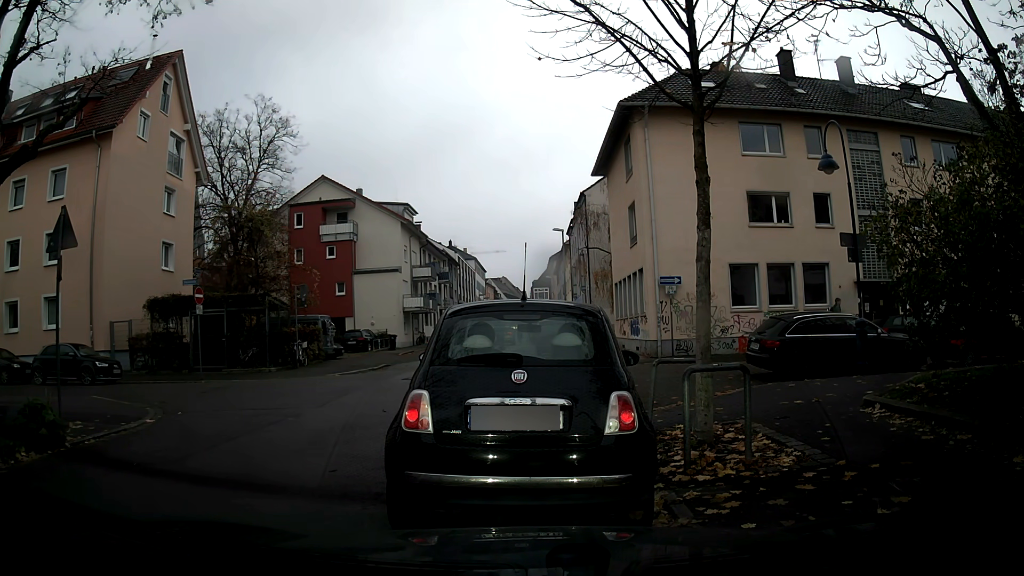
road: residential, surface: asphalt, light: Day
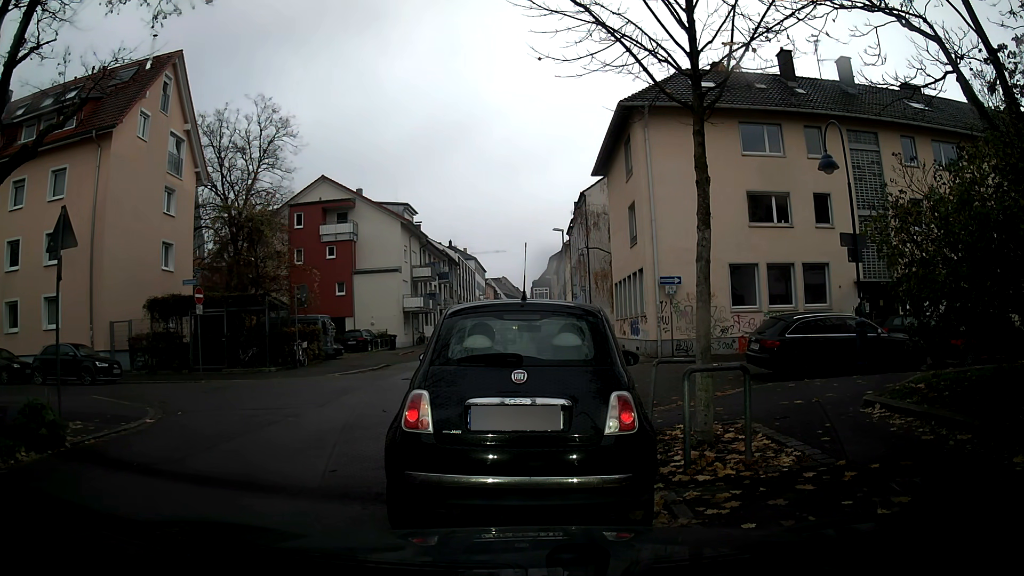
(0.0, 0.0) m; 0°
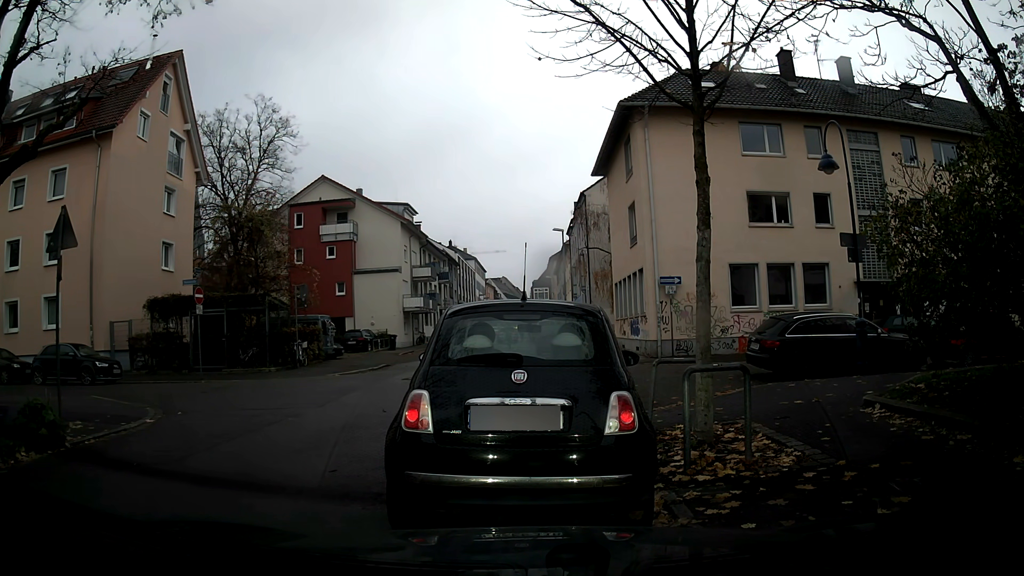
(0.0, 0.0) m; 0°
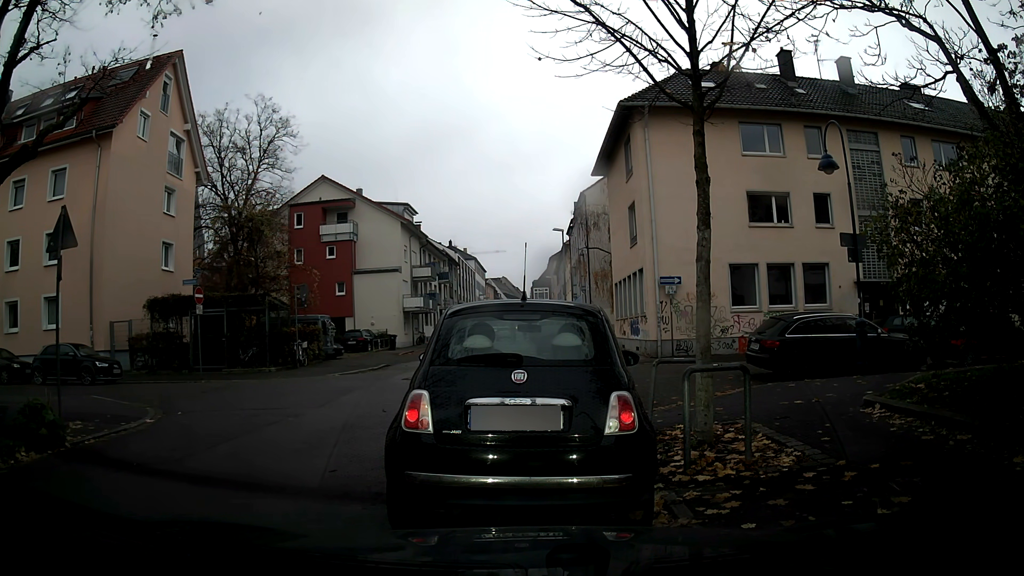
(0.0, 0.0) m; 0°
